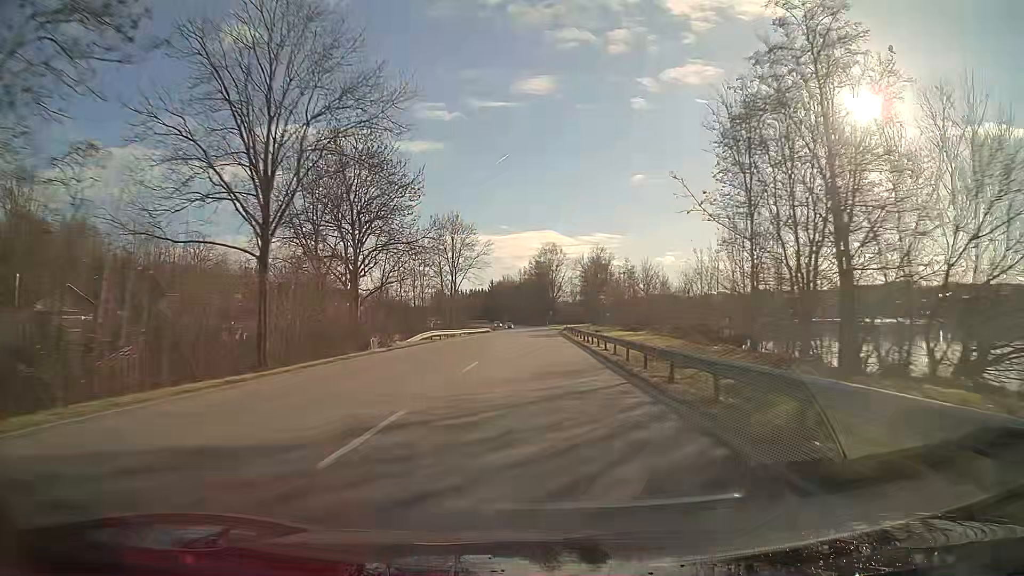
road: primary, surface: asphalt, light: Day
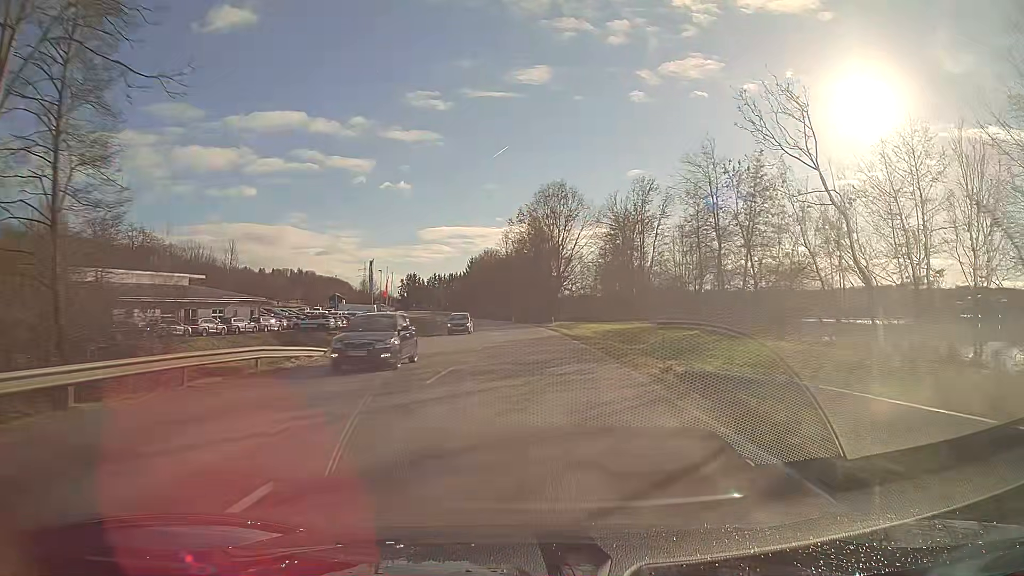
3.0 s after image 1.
(+0.4, +75.9) m; 0°
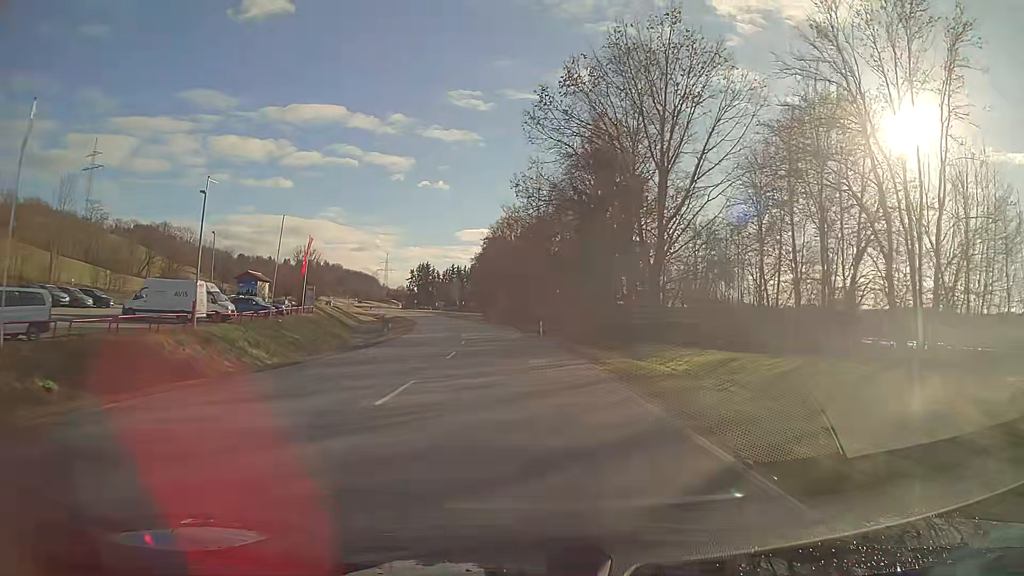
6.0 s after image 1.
(-1.5, +62.0) m; -3°
